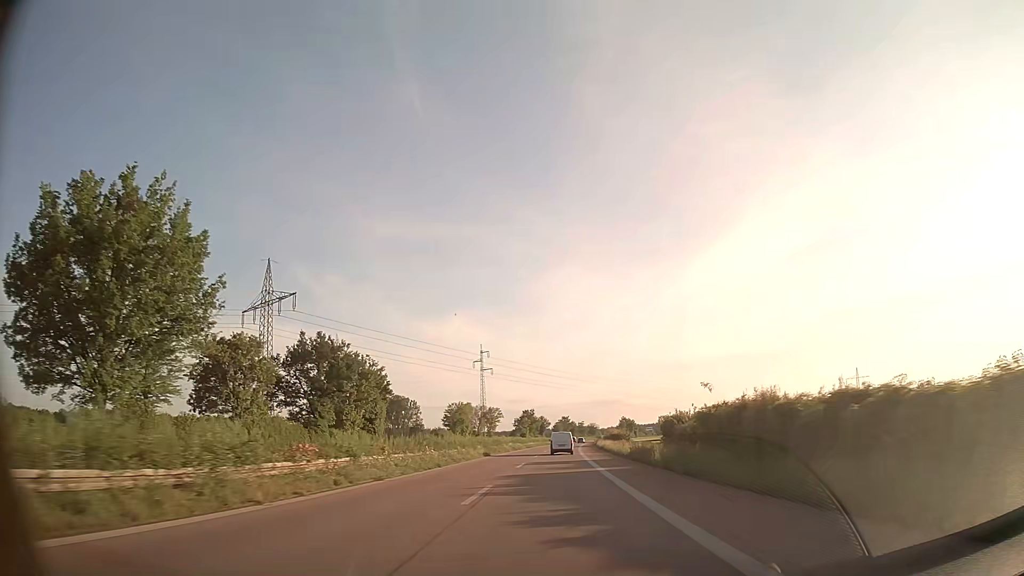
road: trunk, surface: asphalt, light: Day
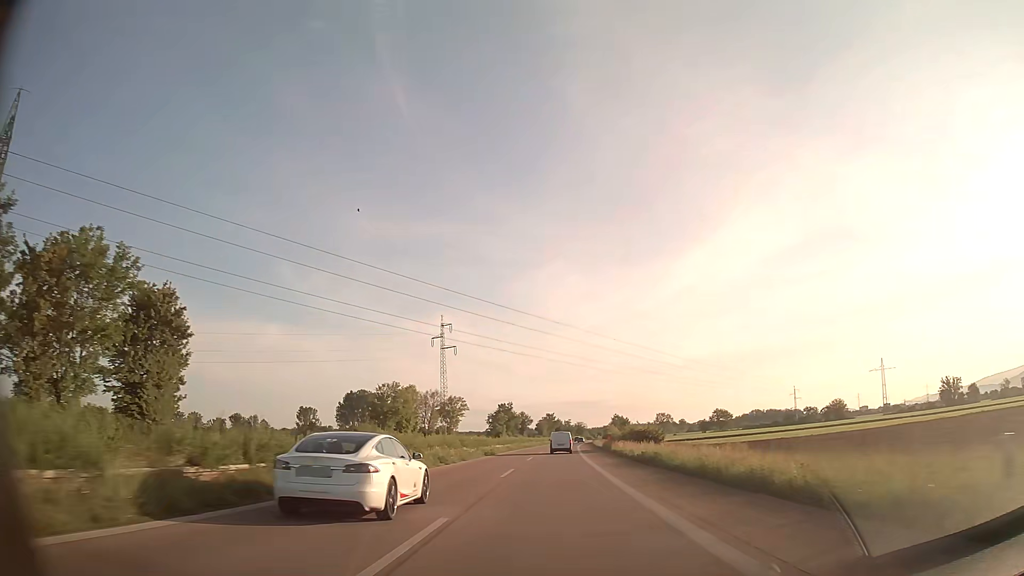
(+0.6, +44.3) m; +1°
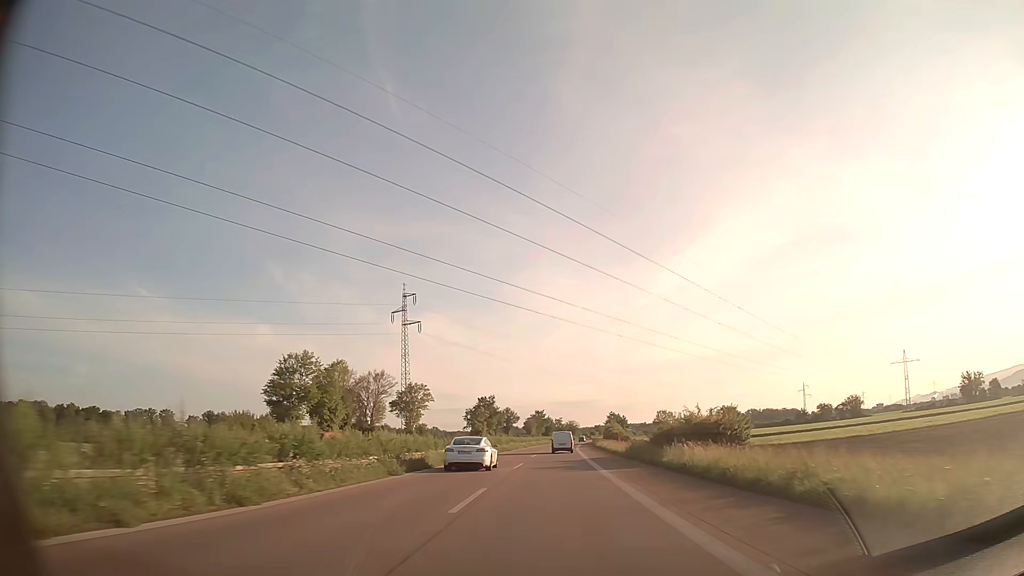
(+0.2, +29.7) m; +1°
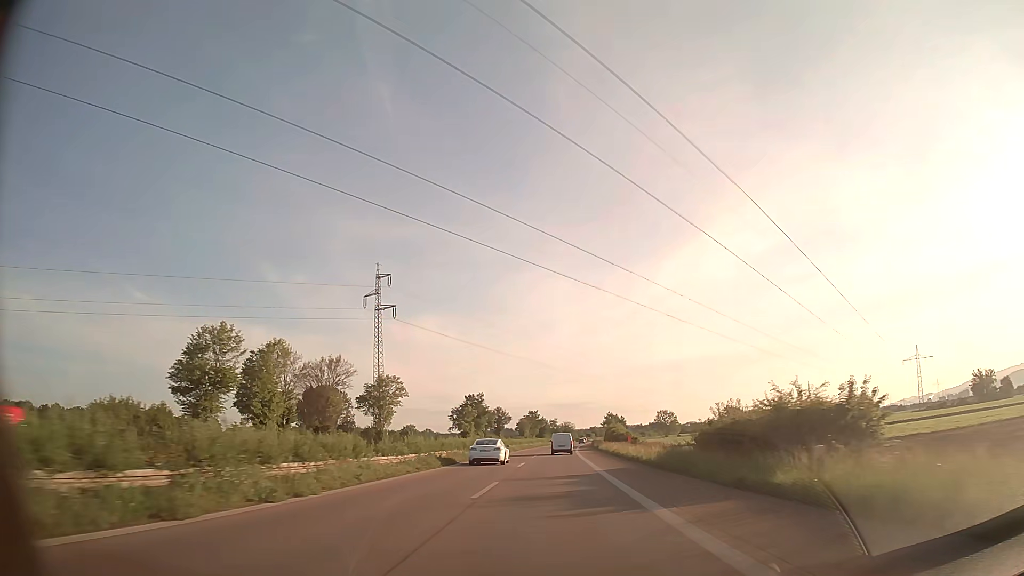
(+0.1, +14.9) m; 0°
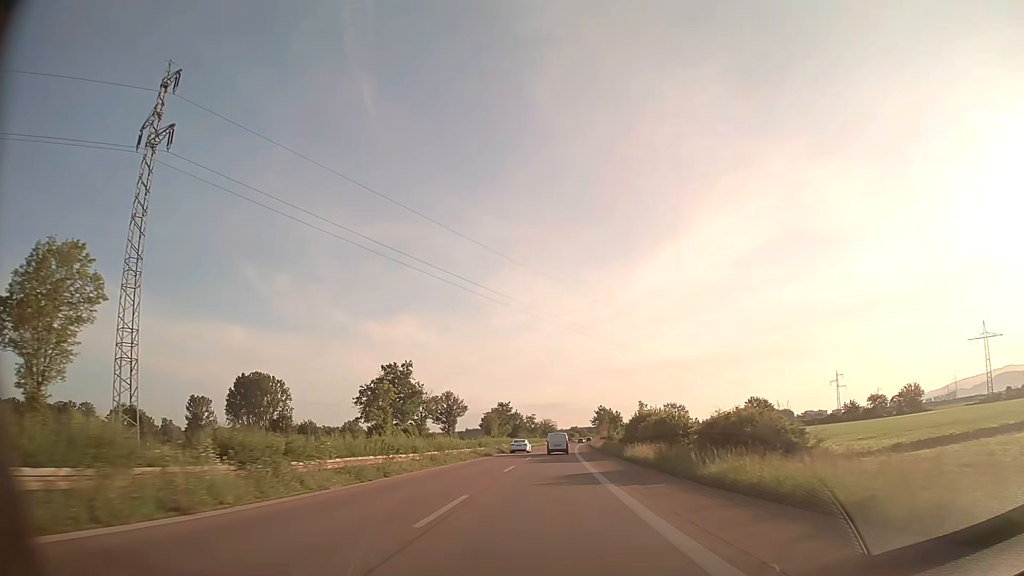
(+1.0, +59.6) m; +2°
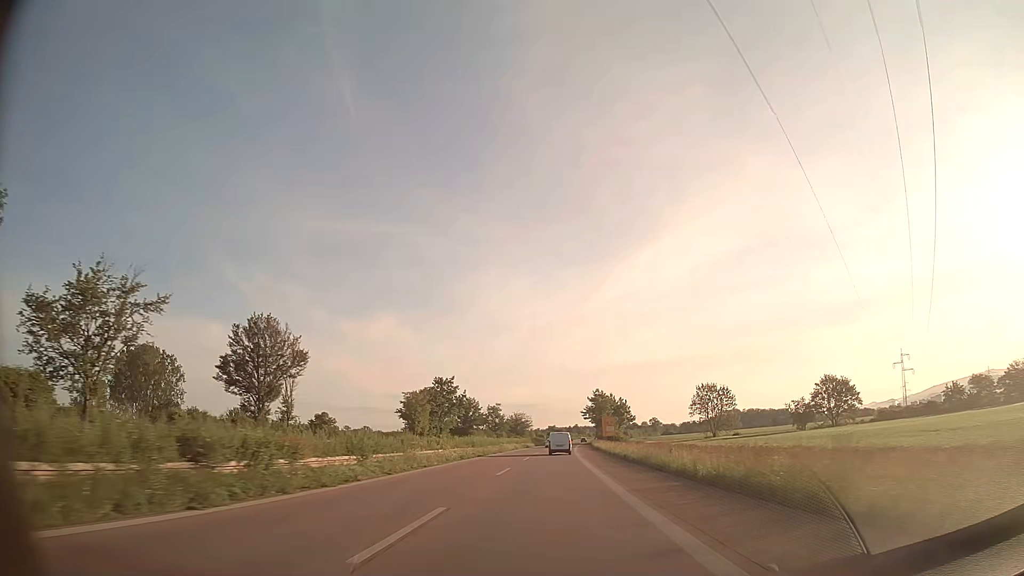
(+1.5, +75.9) m; +2°
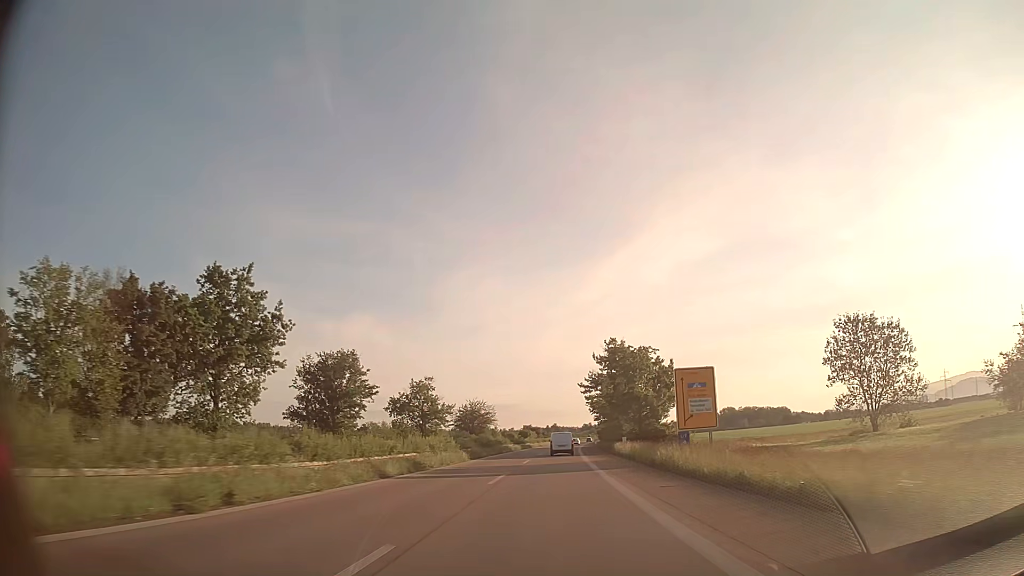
(+1.3, +77.6) m; +2°
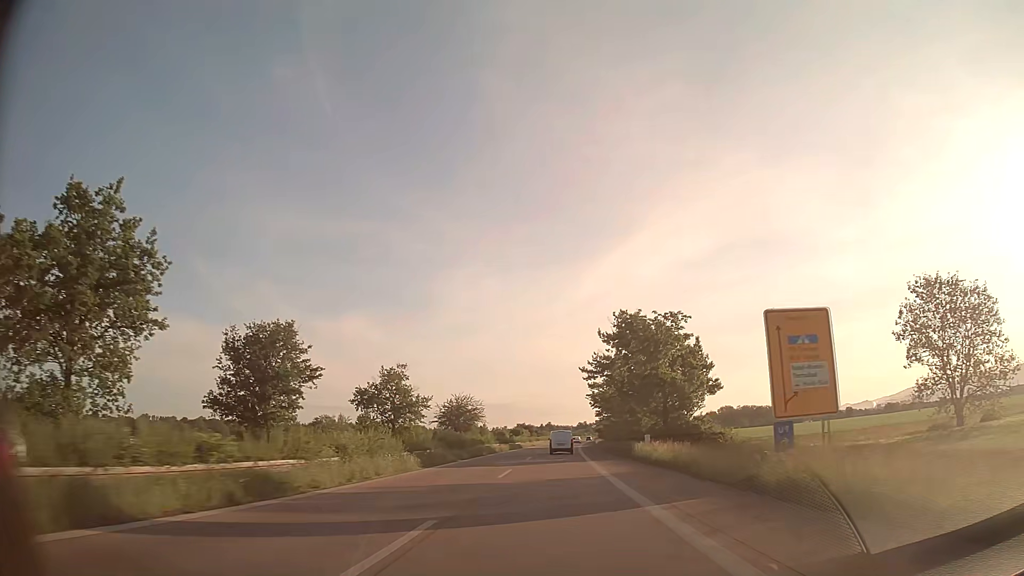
(+0.1, +15.6) m; 0°
(0, +10) (0, +20) (0, +30) (0, +40) (+1, +50) (+1, +60) (+1, +70) (+2, +80) (+2, +90) (+3, +100) m
